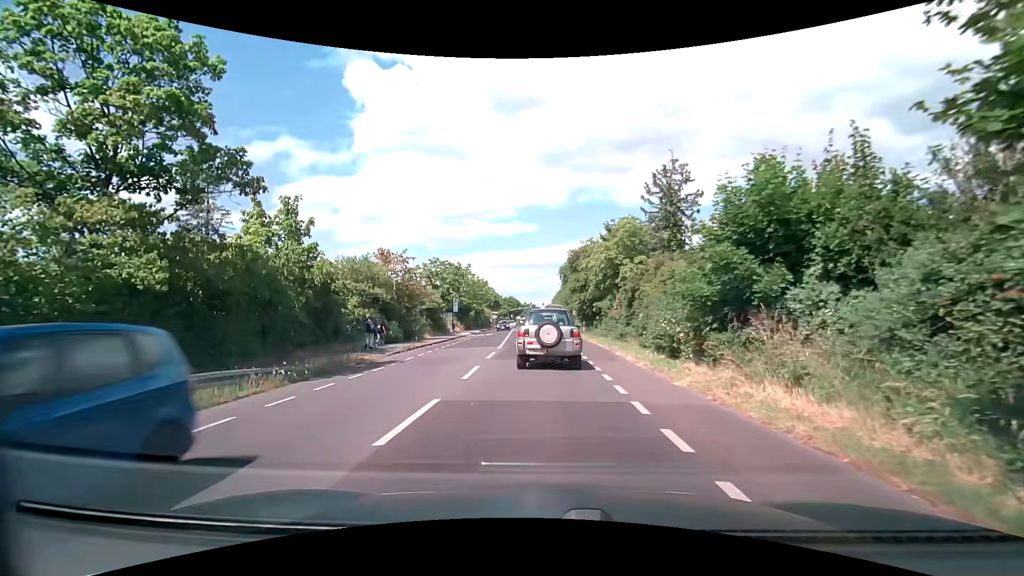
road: secondary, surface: asphalt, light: Day
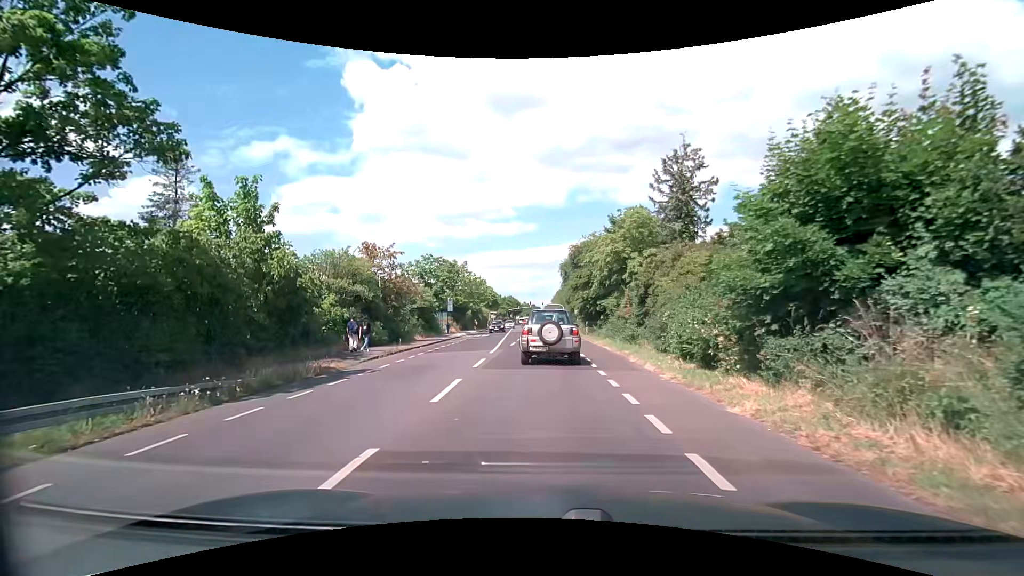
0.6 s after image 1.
(0.0, +3.1) m; +1°
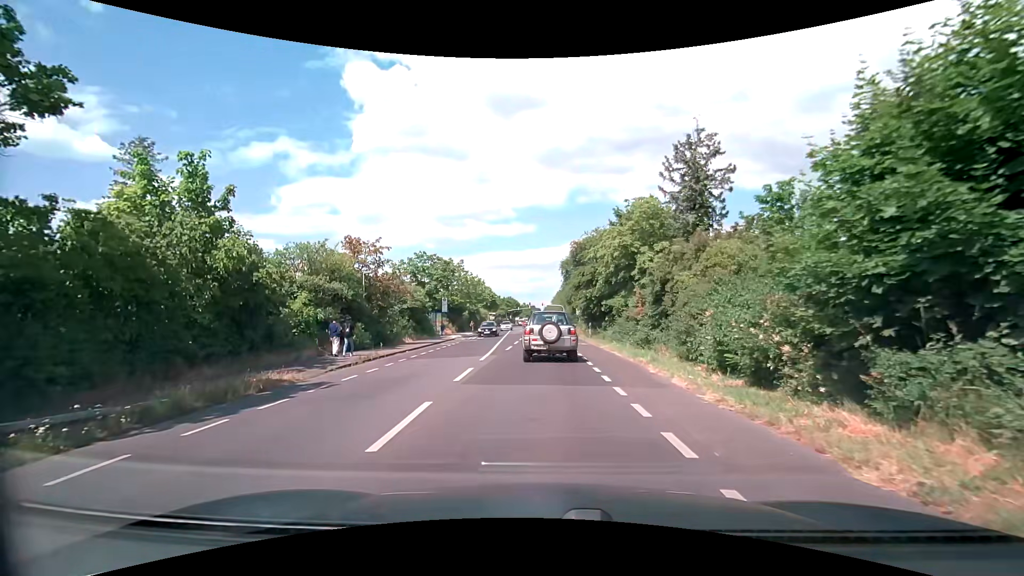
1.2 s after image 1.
(0.0, +3.0) m; -1°
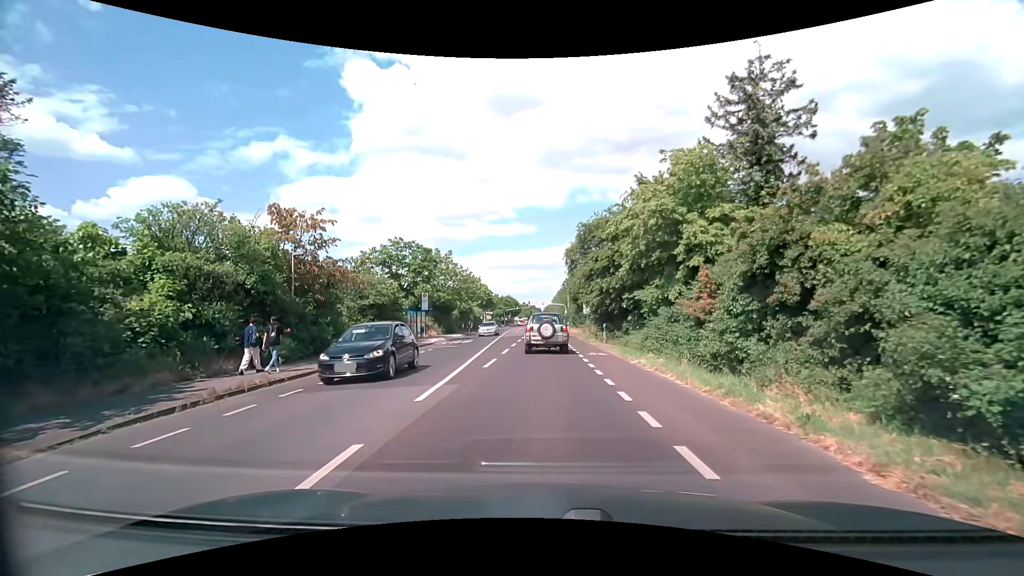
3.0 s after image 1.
(0.0, +8.7) m; 0°
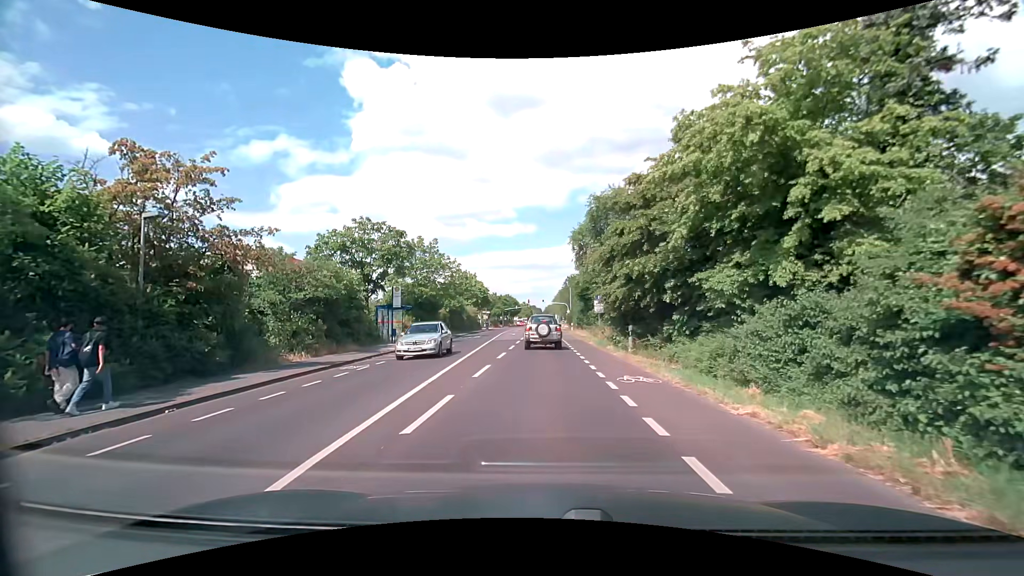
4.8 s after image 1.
(0.0, +8.4) m; 0°
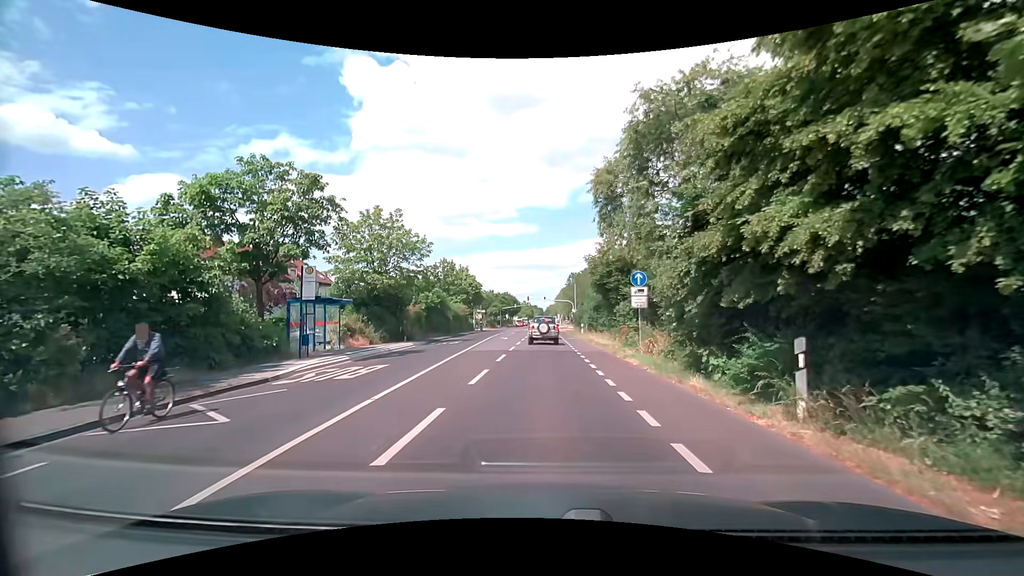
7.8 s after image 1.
(0.0, +13.3) m; -1°
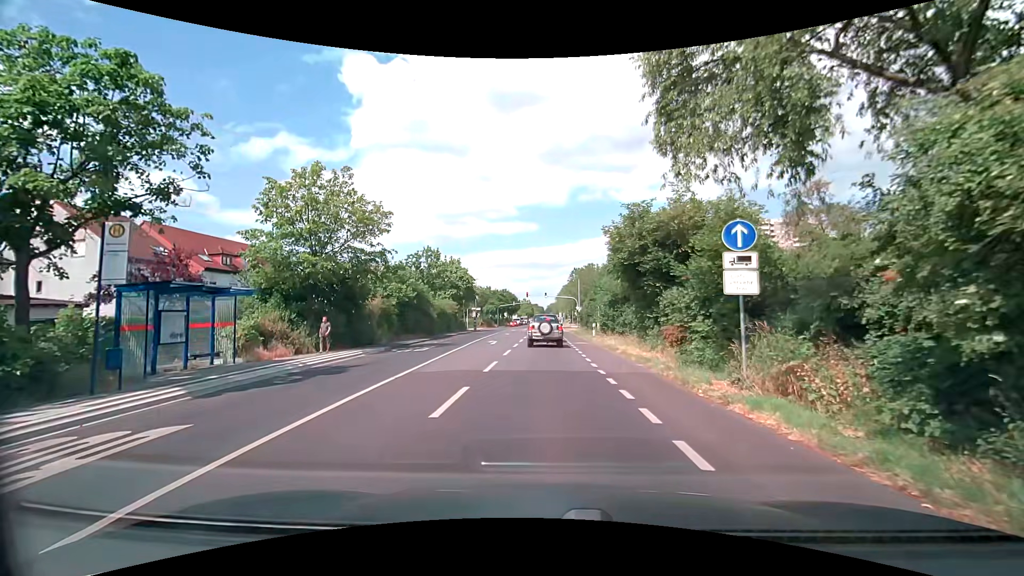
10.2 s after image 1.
(+0.1, +9.9) m; +1°
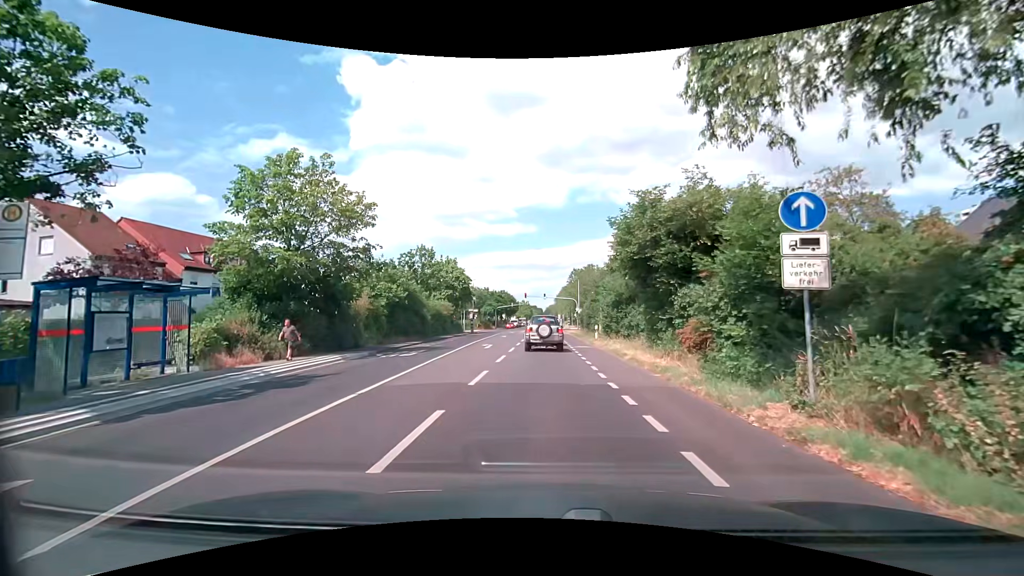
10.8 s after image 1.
(0.0, +2.4) m; +1°
